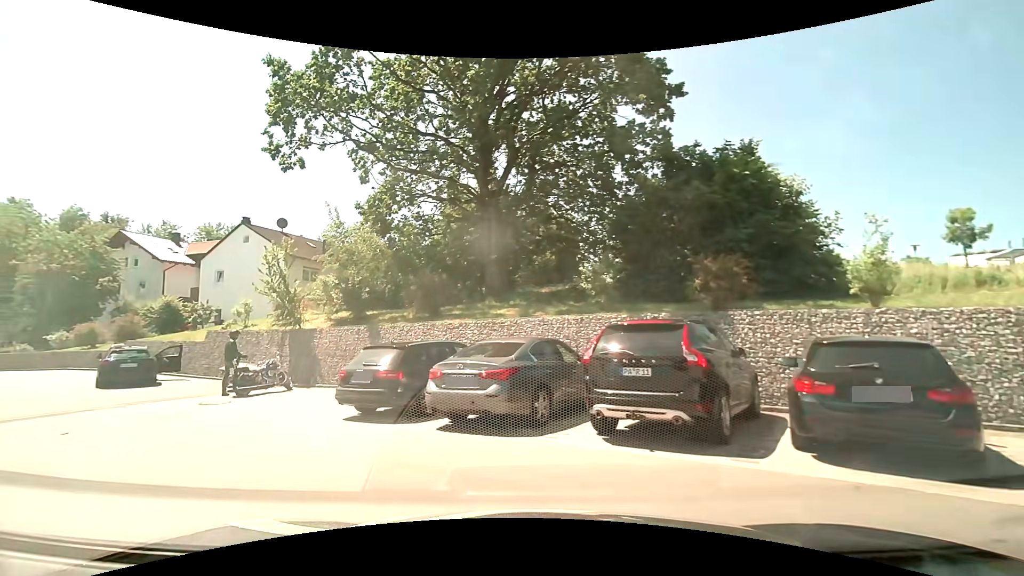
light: Day
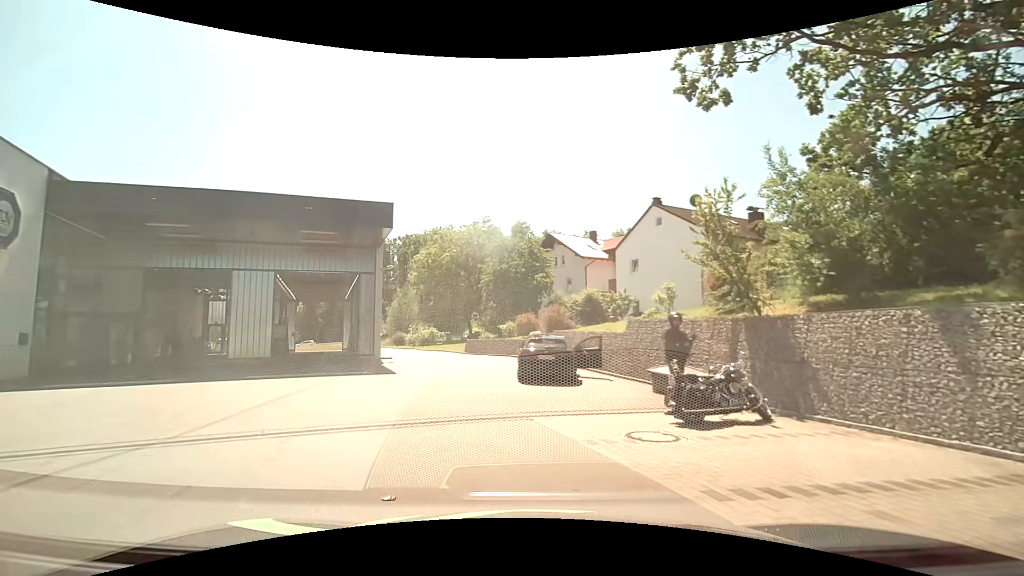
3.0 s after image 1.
(-3.3, +7.0) m; -47°
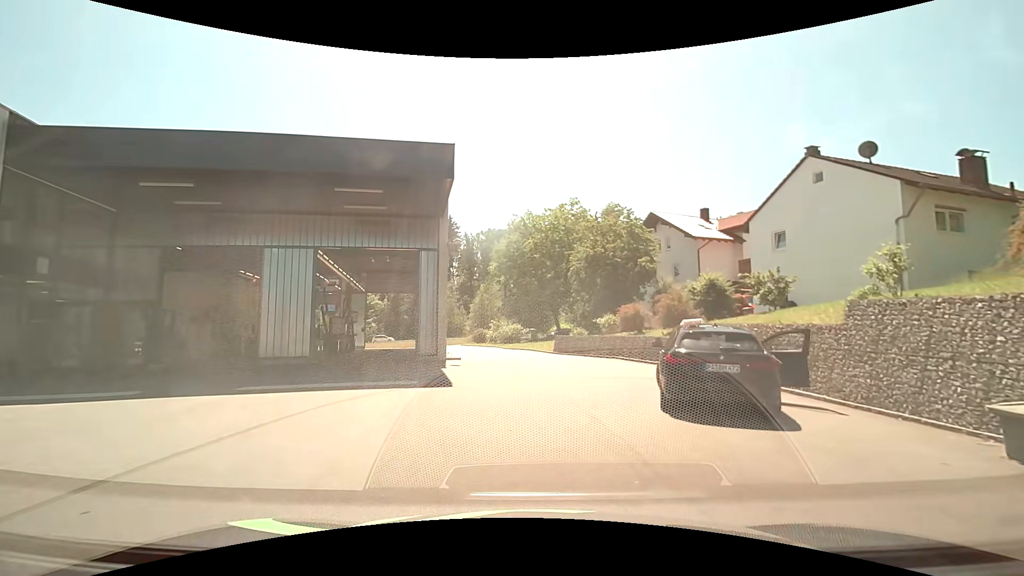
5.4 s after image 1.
(-0.8, +6.8) m; -11°
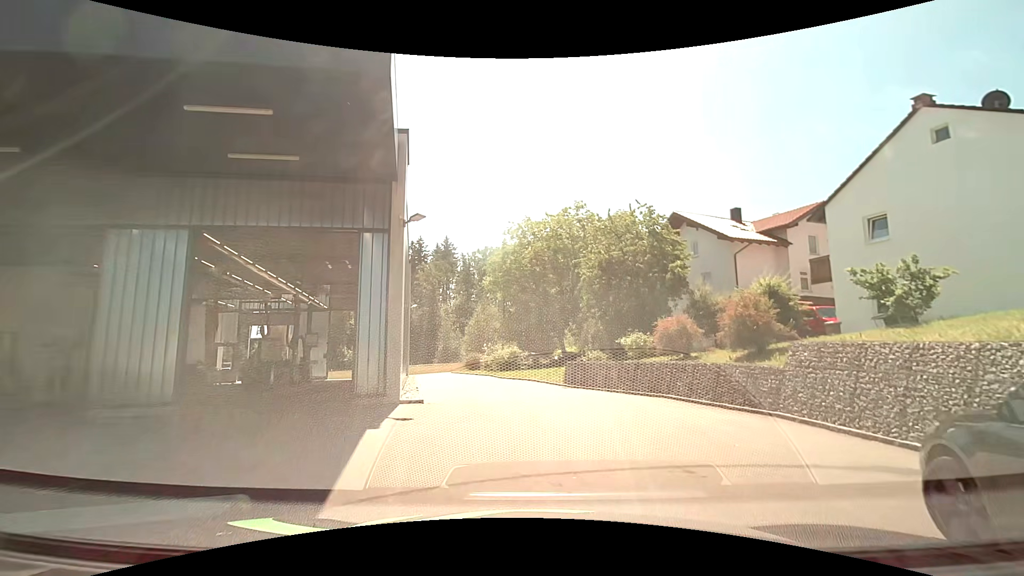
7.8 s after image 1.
(0.0, +7.6) m; +1°
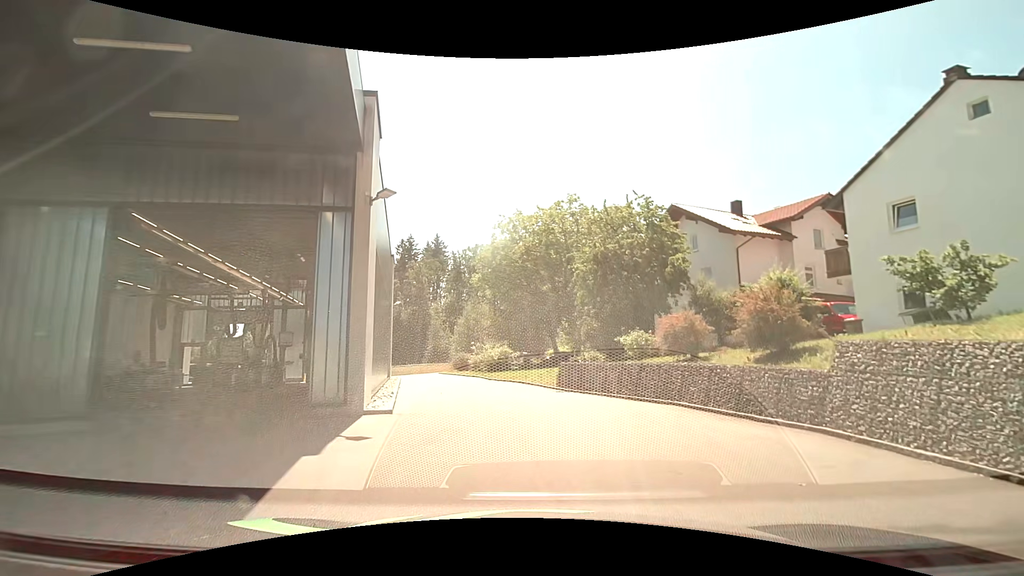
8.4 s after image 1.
(0.0, +2.0) m; 0°
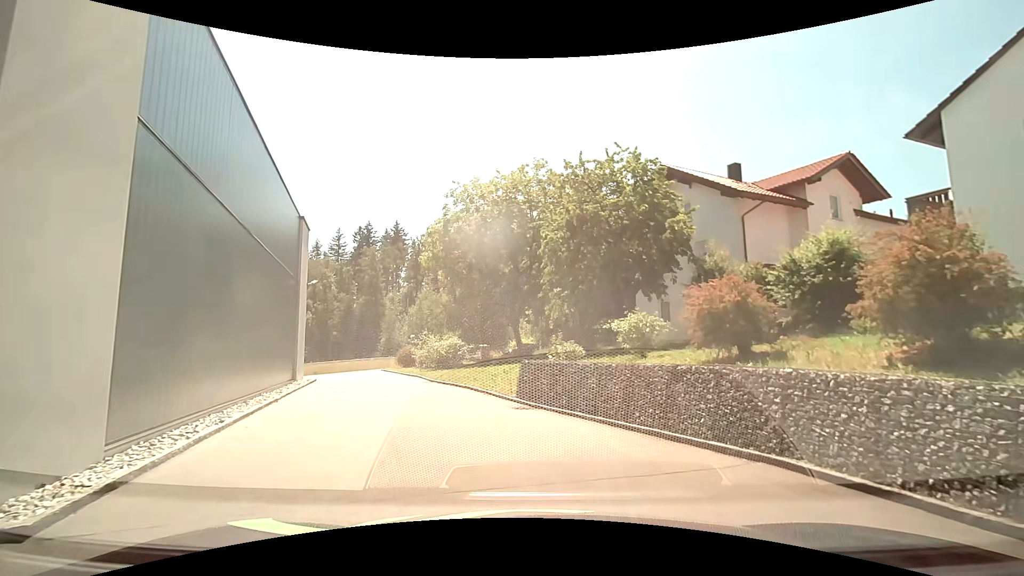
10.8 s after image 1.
(+0.4, +6.9) m; +2°
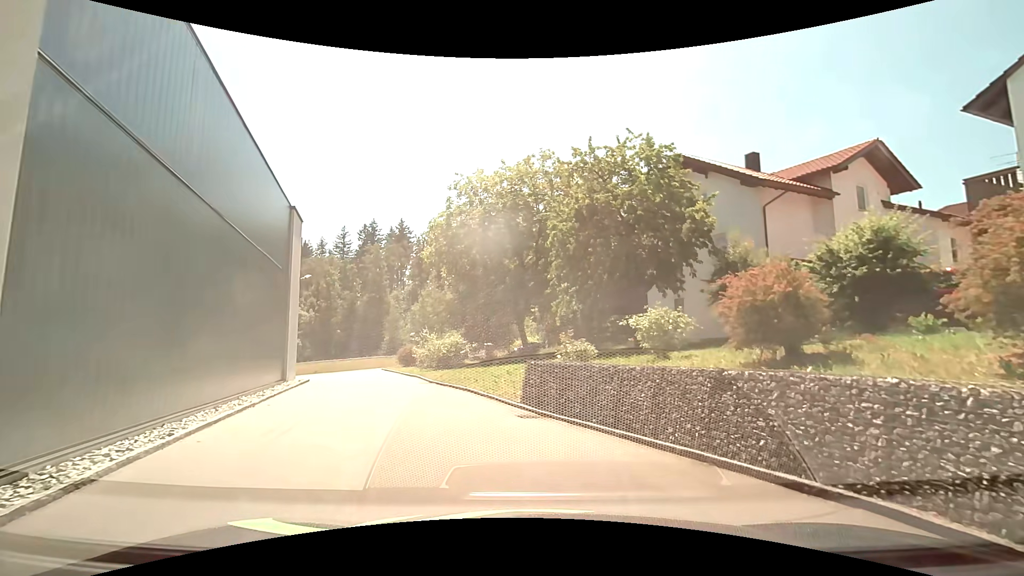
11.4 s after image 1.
(0.0, +1.5) m; +2°
